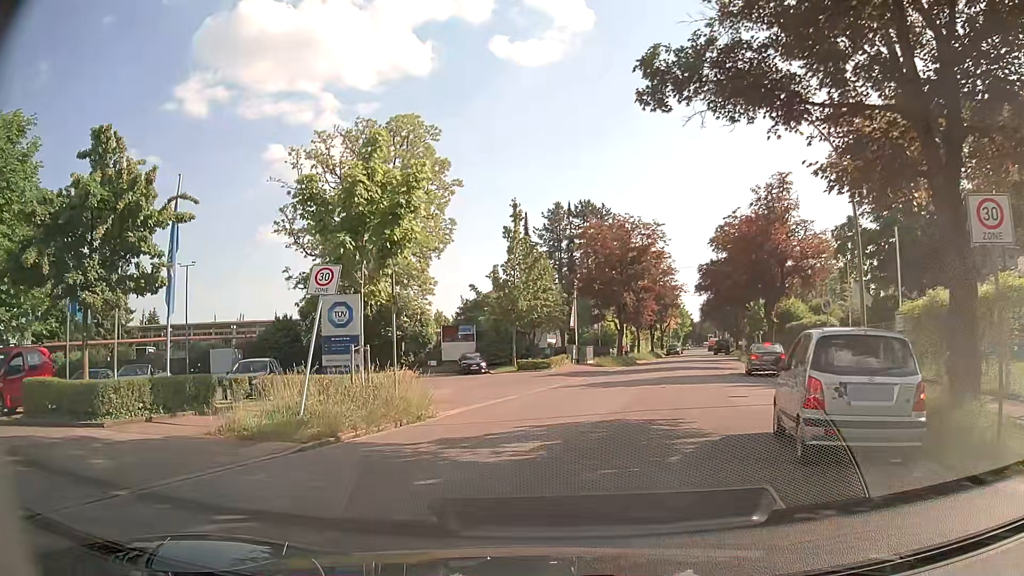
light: Day
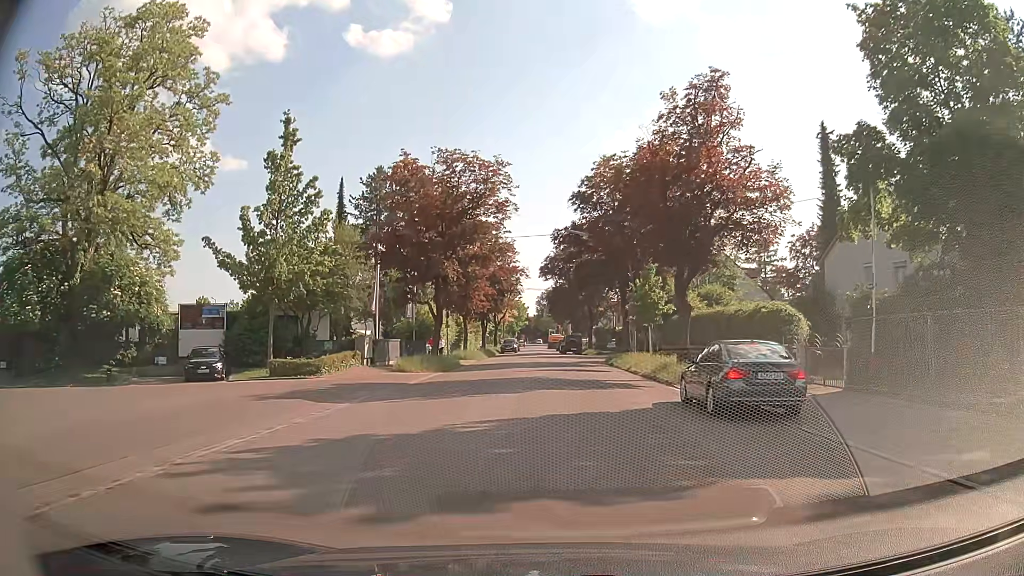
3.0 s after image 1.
(+2.2, +17.2) m; +14°
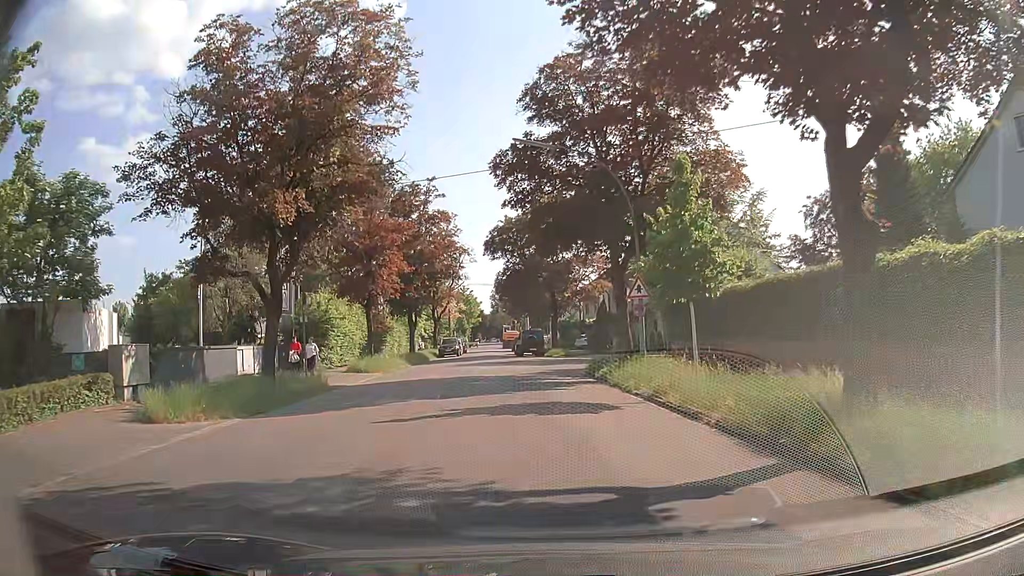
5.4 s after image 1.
(+0.7, +17.7) m; +4°
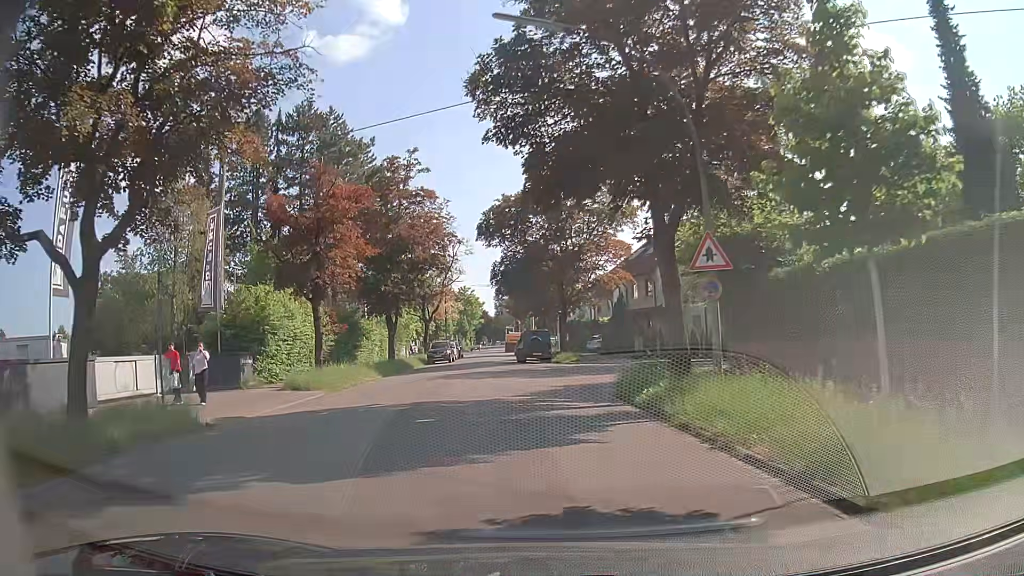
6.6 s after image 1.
(0.0, +8.9) m; -1°
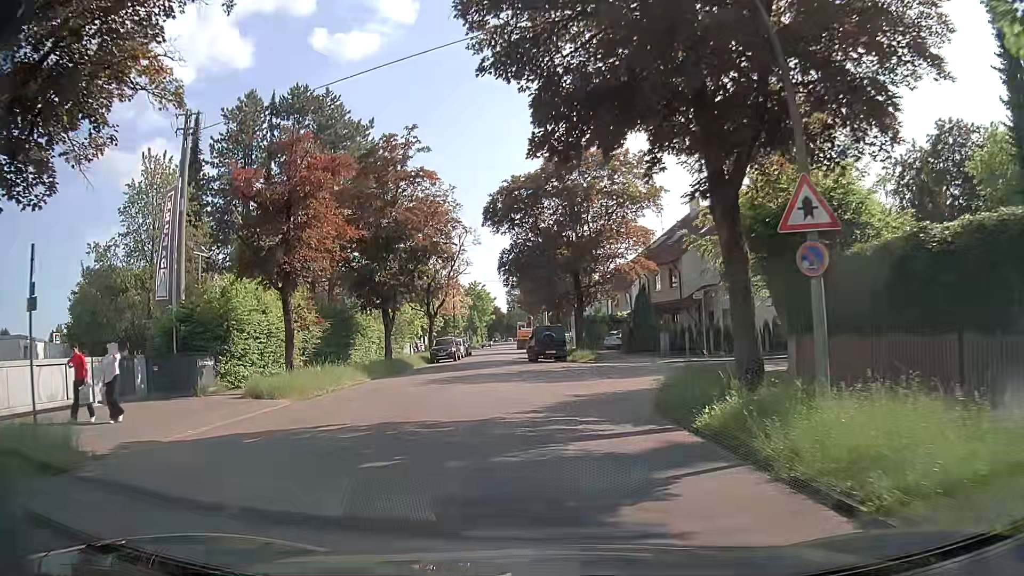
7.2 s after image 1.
(0.0, +4.4) m; -1°
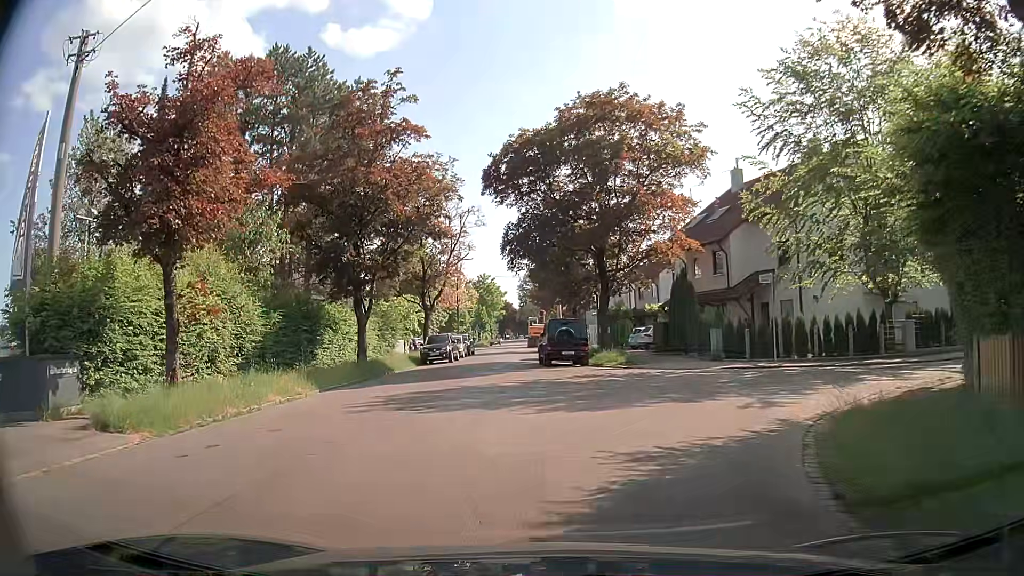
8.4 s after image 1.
(-0.1, +8.0) m; -1°
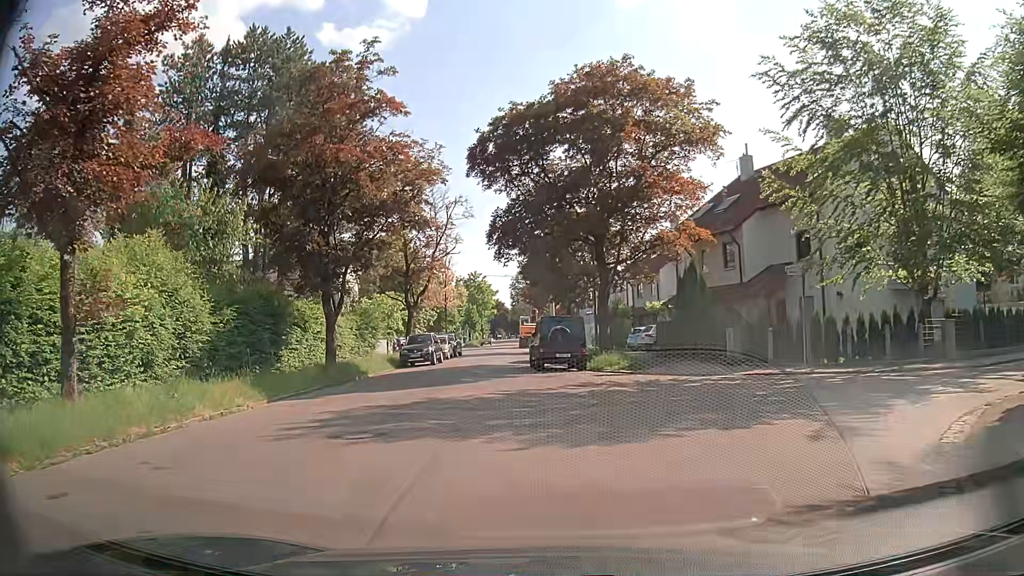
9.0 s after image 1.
(0.0, +3.4) m; 0°
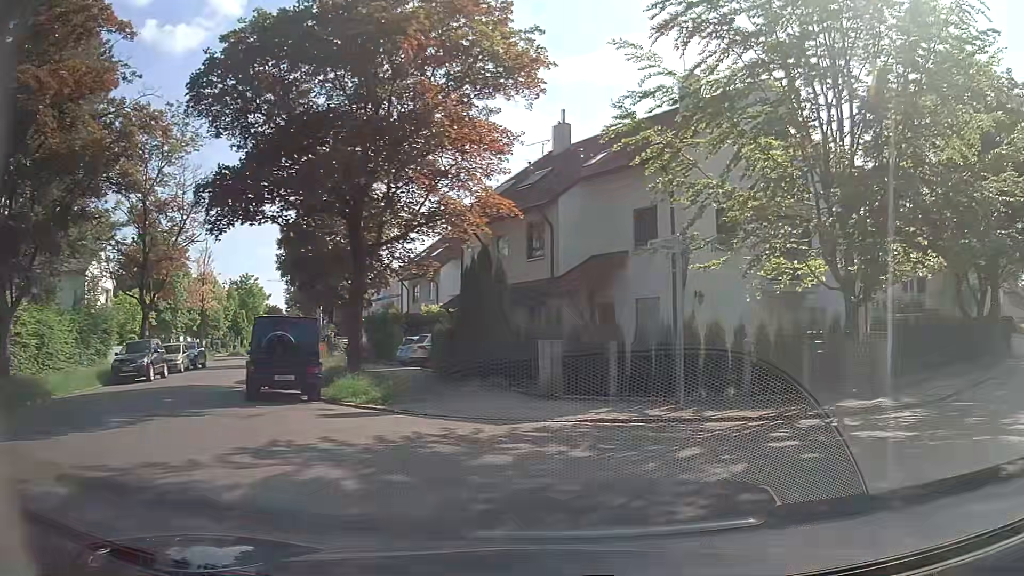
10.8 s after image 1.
(+1.1, +8.5) m; +17°
